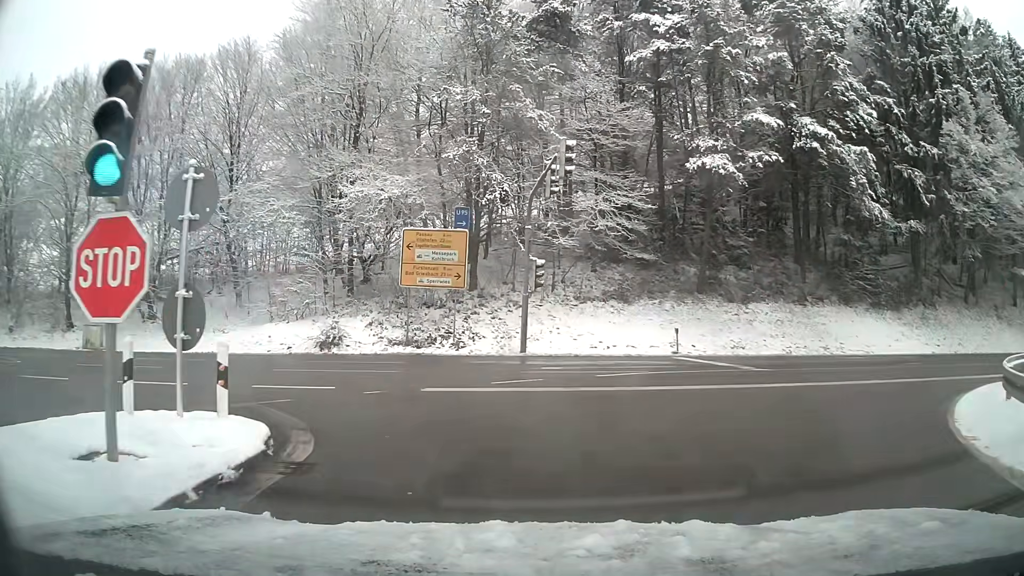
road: motorway_link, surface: asphalt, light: Day
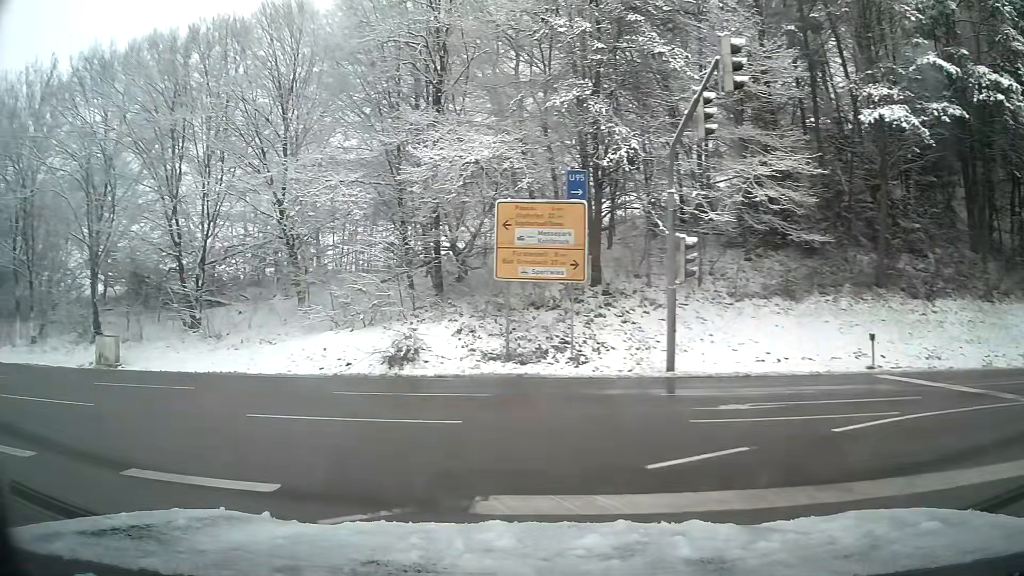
(-0.7, +7.2) m; -14°
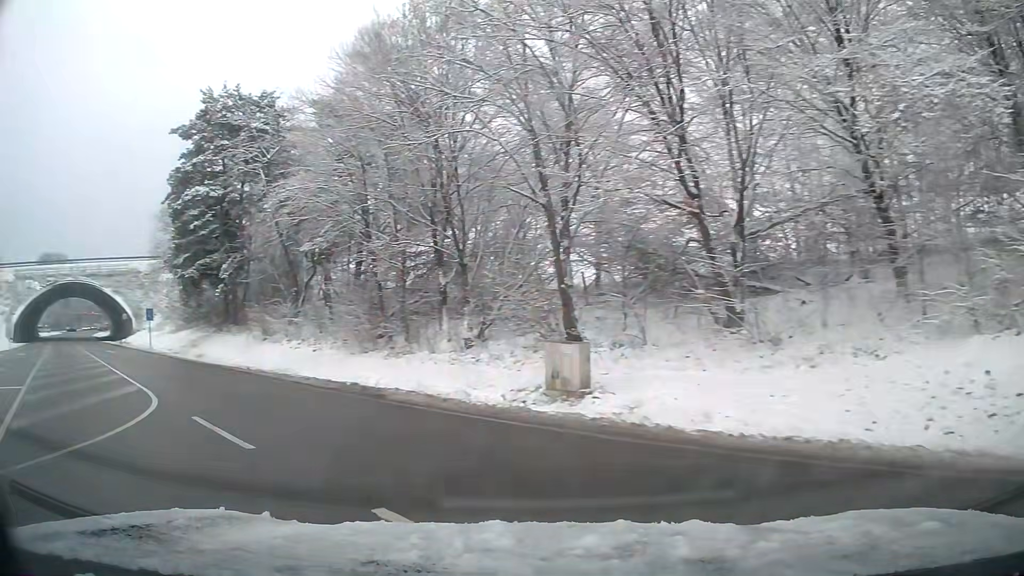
(-4.6, +10.3) m; -47°
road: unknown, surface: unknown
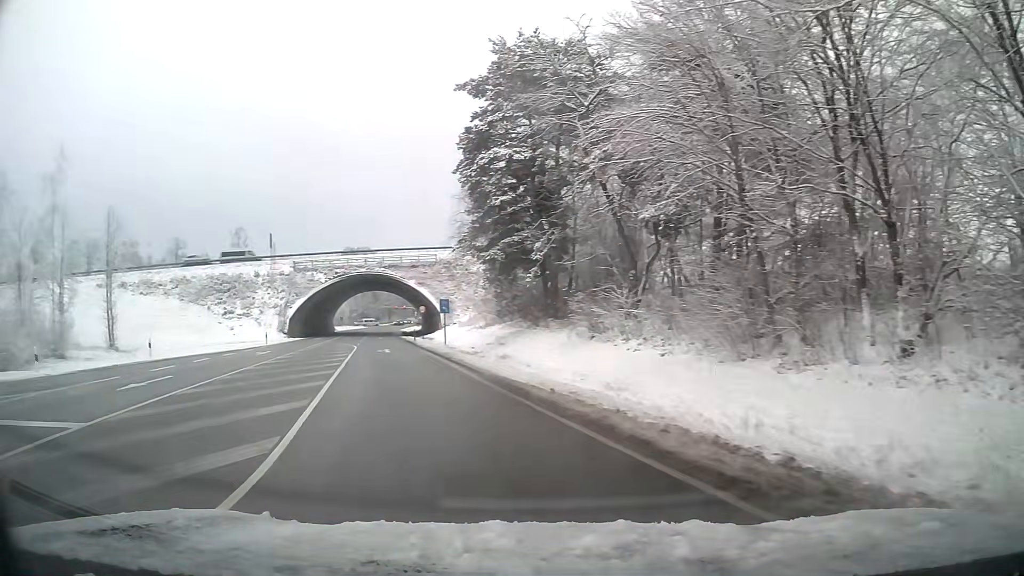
(-2.3, +9.2) m; -26°
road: primary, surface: asphalt
